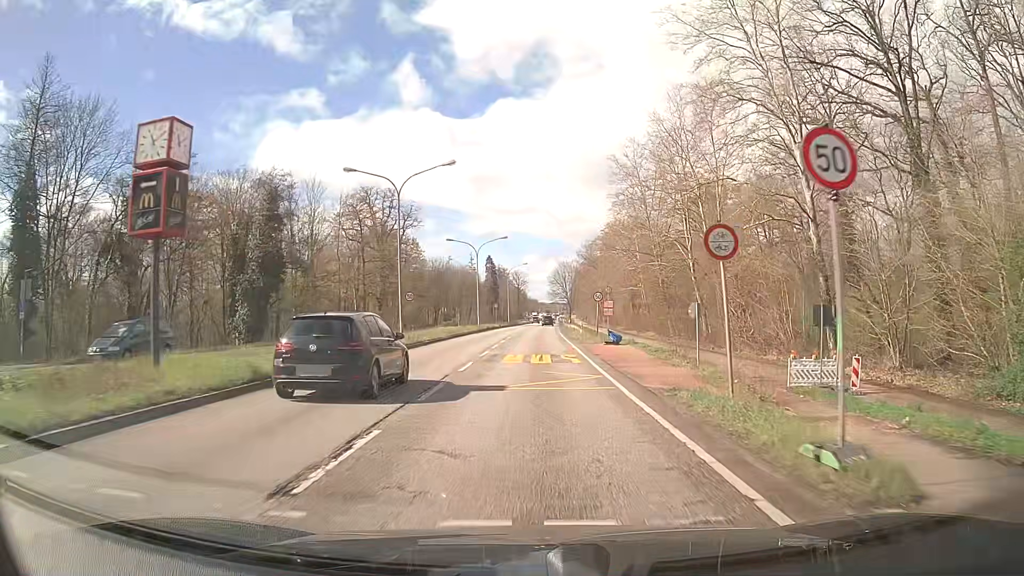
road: primary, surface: asphalt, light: Day
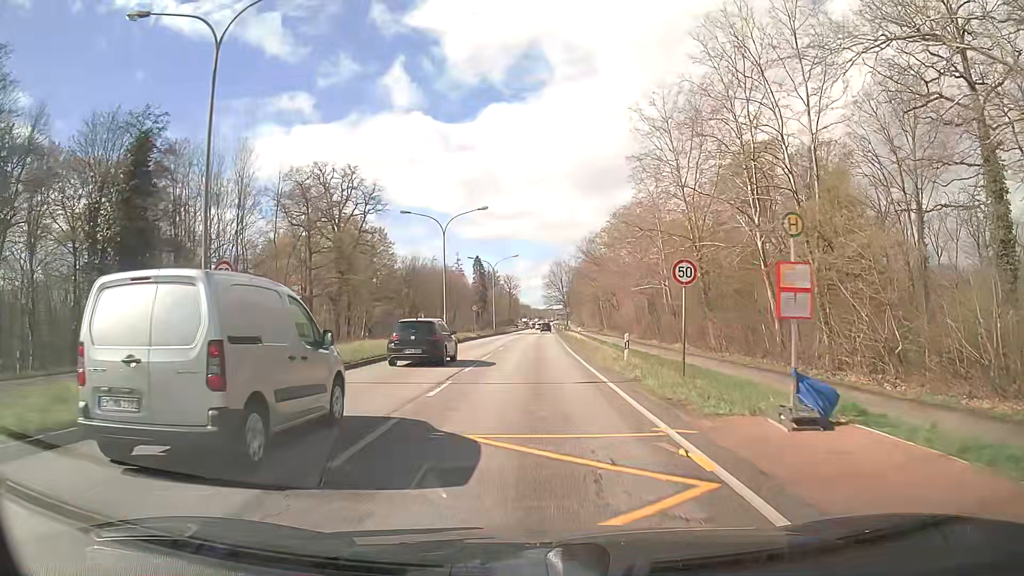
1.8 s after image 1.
(+0.2, +22.9) m; +1°
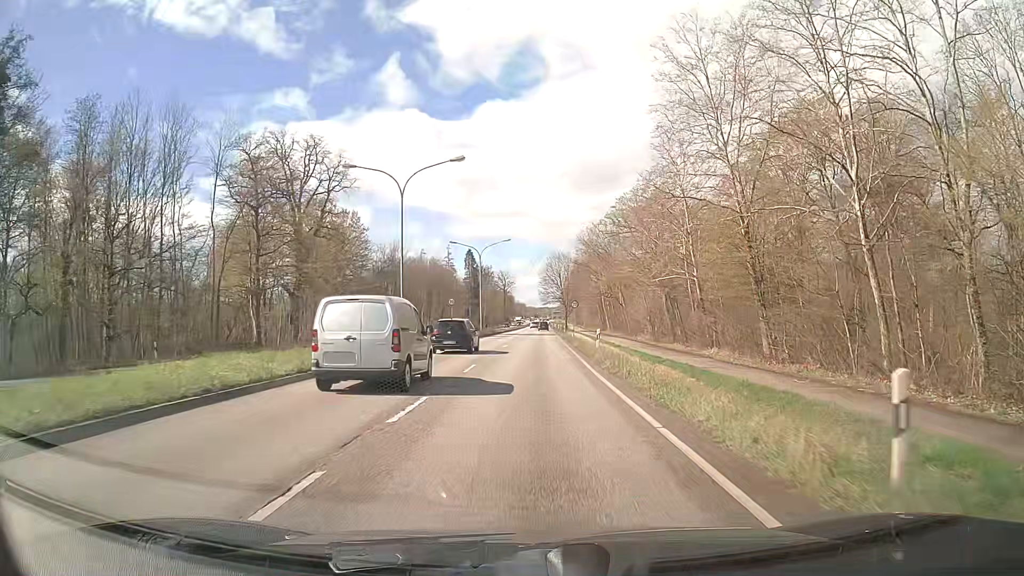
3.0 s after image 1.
(+0.1, +15.4) m; +1°
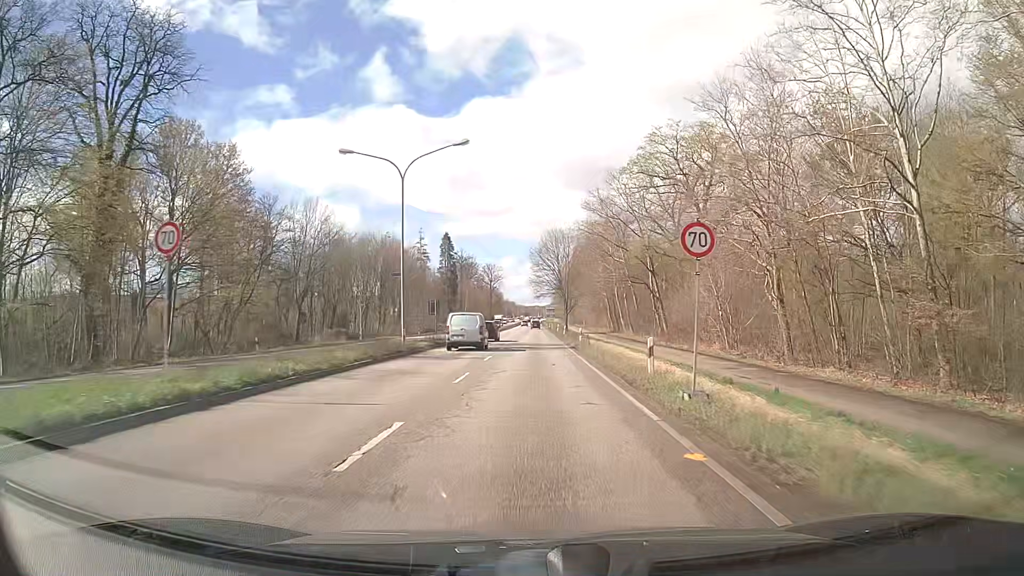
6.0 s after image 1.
(+0.3, +39.2) m; +1°
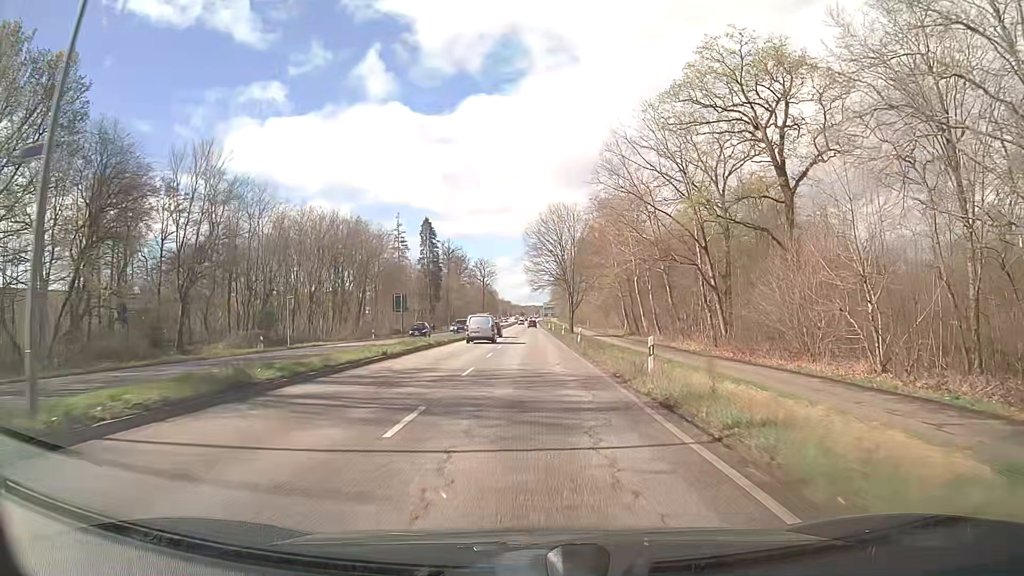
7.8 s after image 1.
(-0.2, +25.3) m; 0°
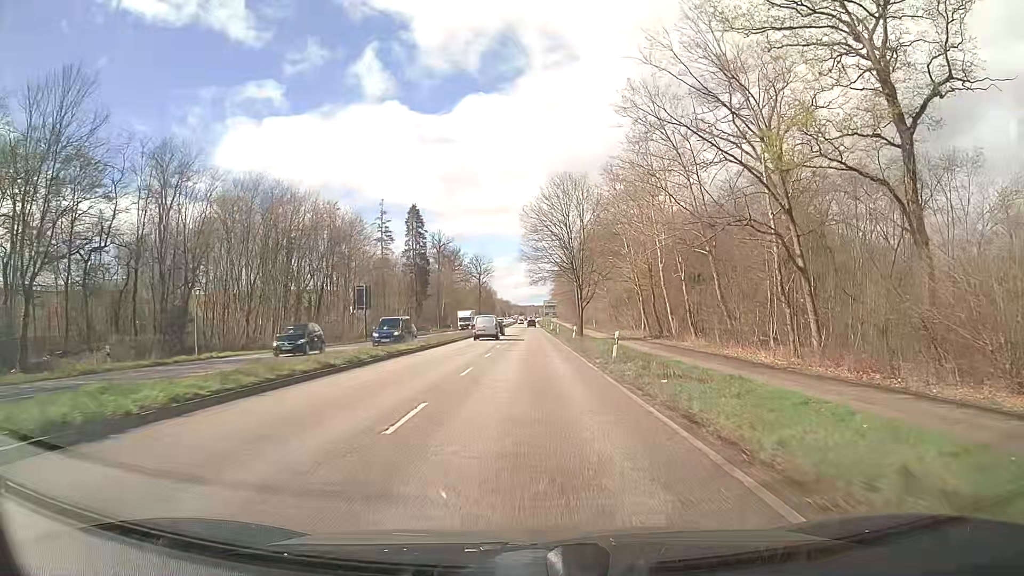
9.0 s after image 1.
(0.0, +18.0) m; 0°
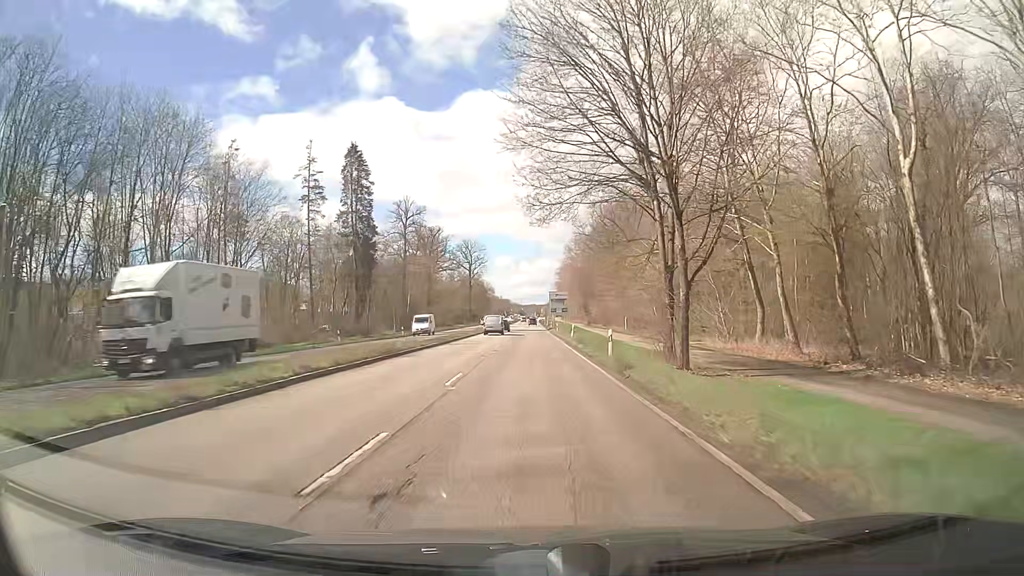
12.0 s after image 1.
(0.0, +48.4) m; 0°
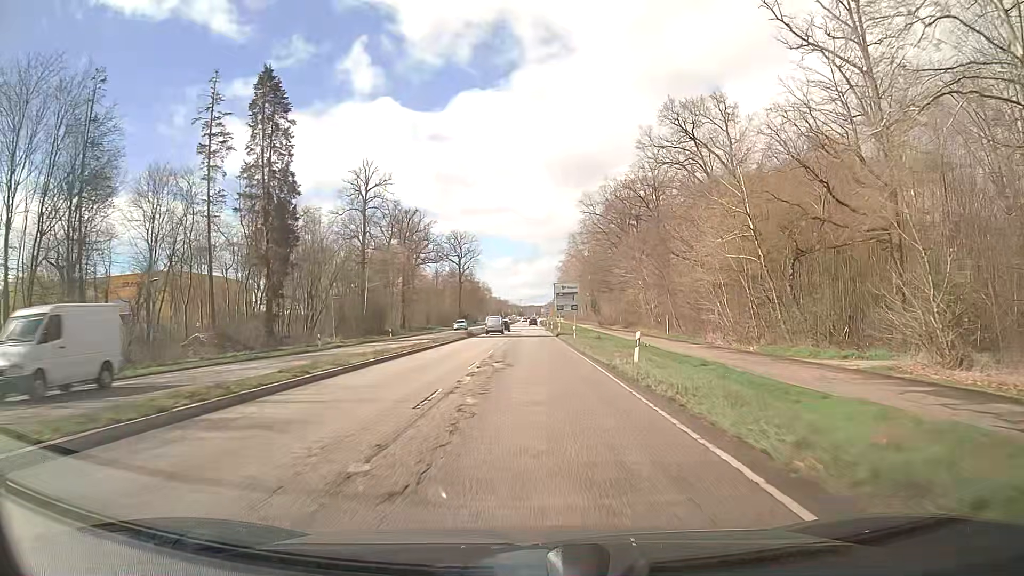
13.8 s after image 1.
(+0.3, +30.9) m; 0°
(0, +10) (0, +20) (0, +30) (0, +40) (0, +50) (0, +60) (+1, +70) (+1, +80) (+1, +90) (+1, +100) m
